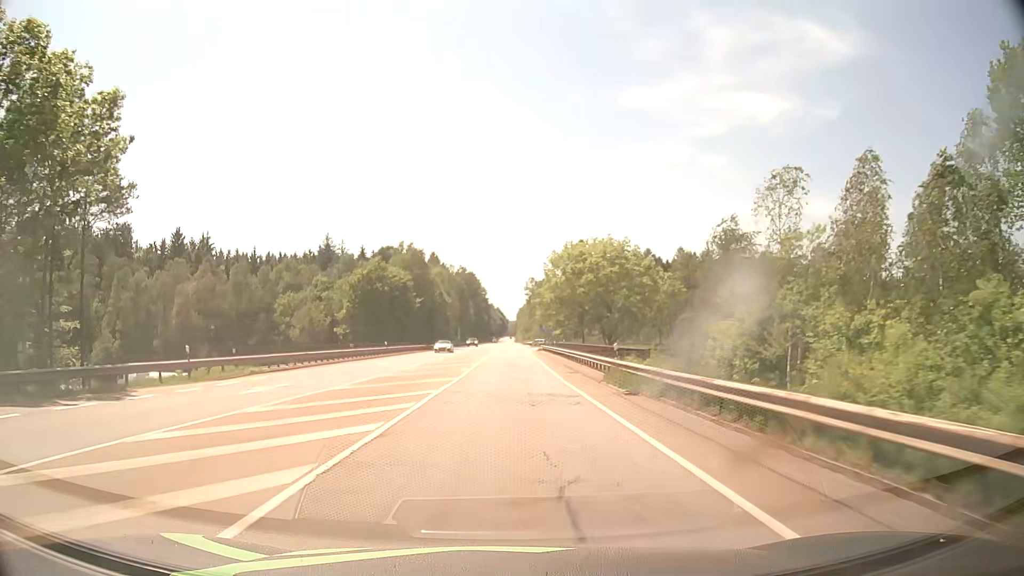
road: secondary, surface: asphalt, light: Day
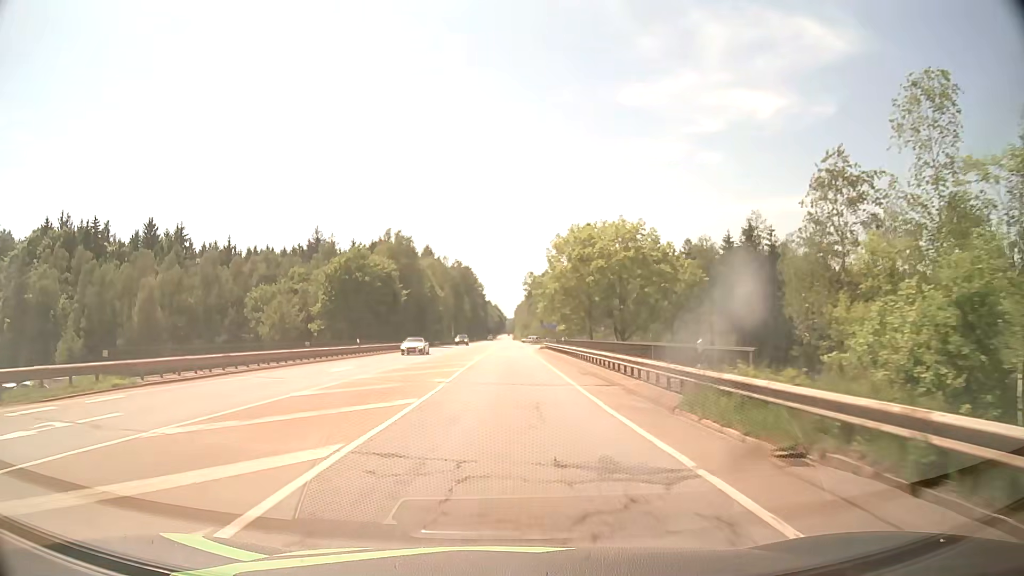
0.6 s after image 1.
(0.0, +10.7) m; 0°
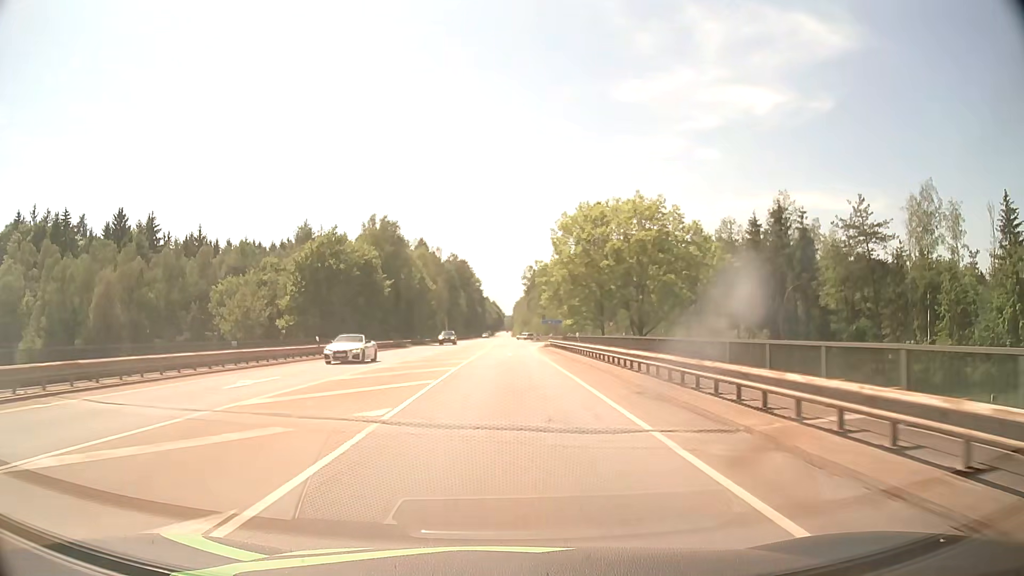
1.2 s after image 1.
(0.0, +10.7) m; 0°
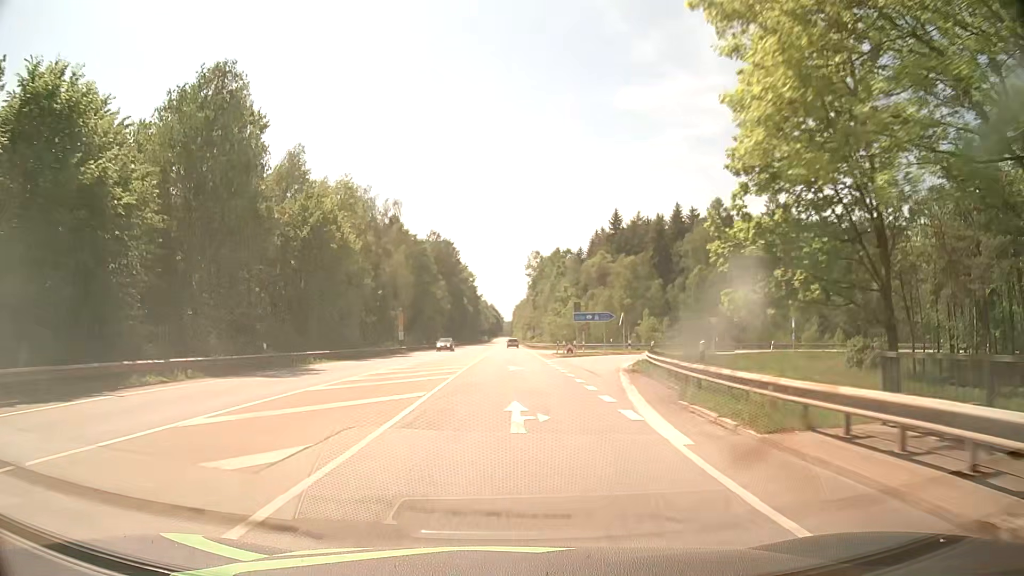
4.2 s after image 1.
(+0.1, +53.6) m; 0°
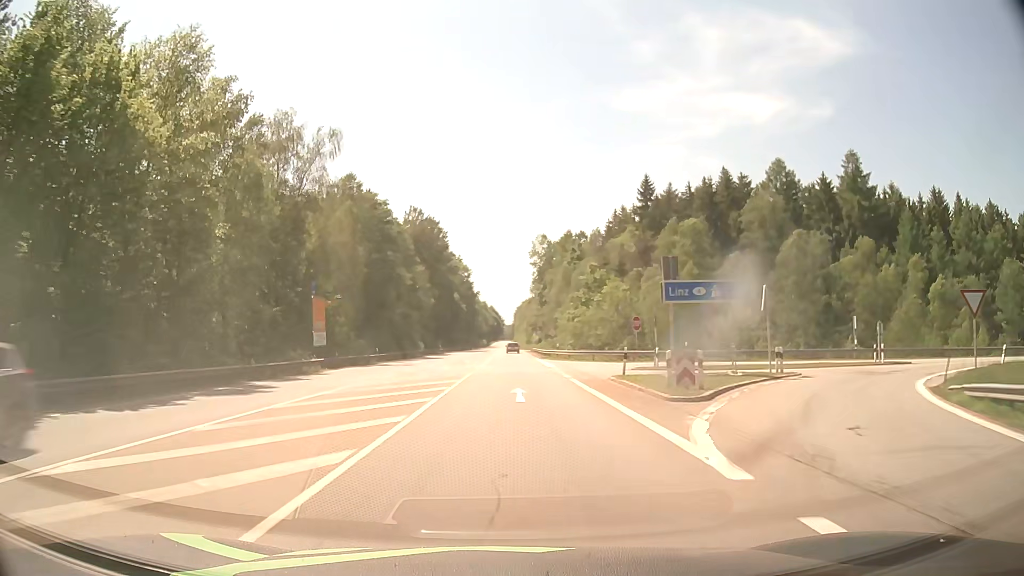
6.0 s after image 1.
(+0.1, +32.2) m; 0°
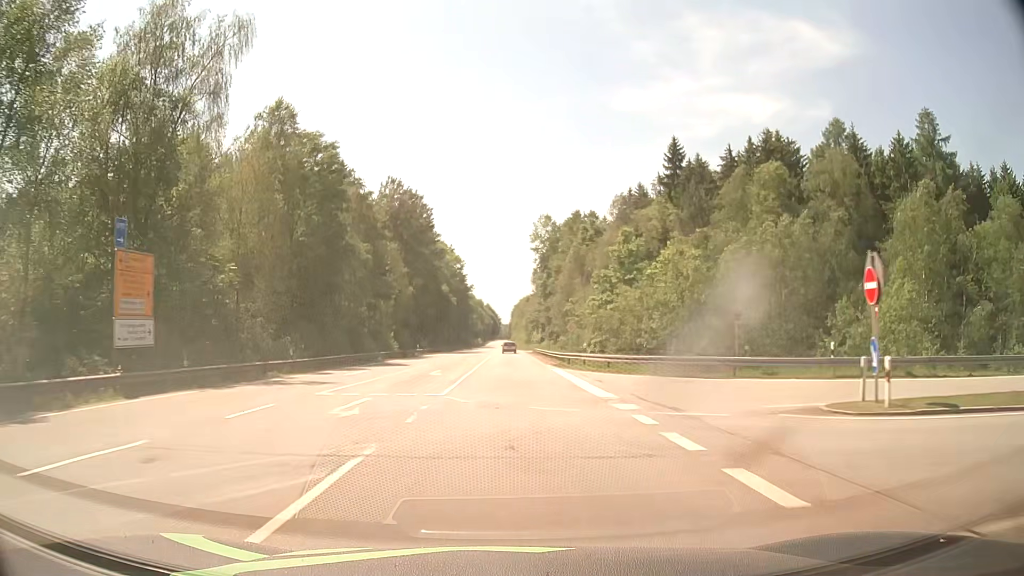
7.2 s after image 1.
(0.0, +21.5) m; 0°
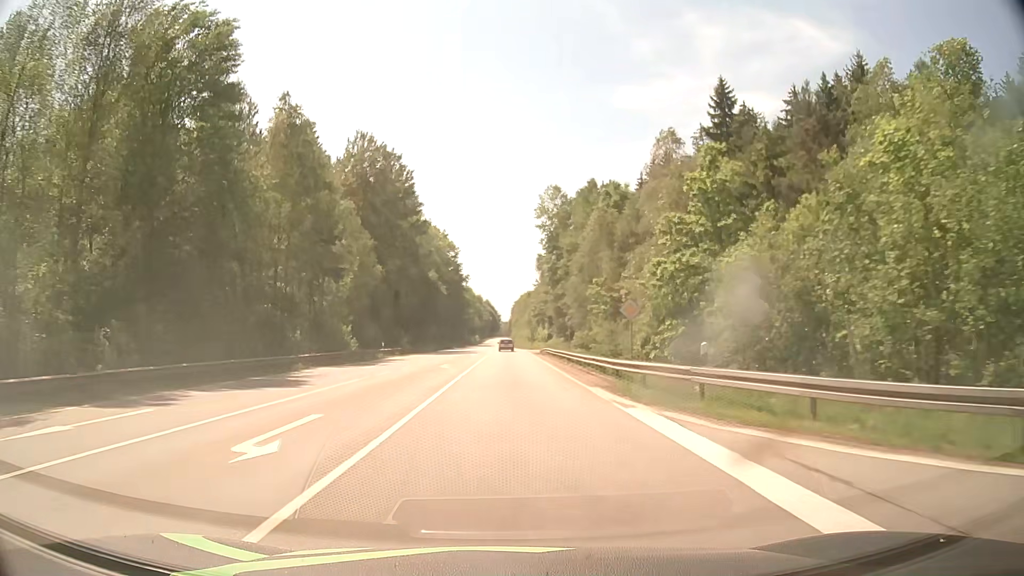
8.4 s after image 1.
(+0.1, +21.5) m; 0°
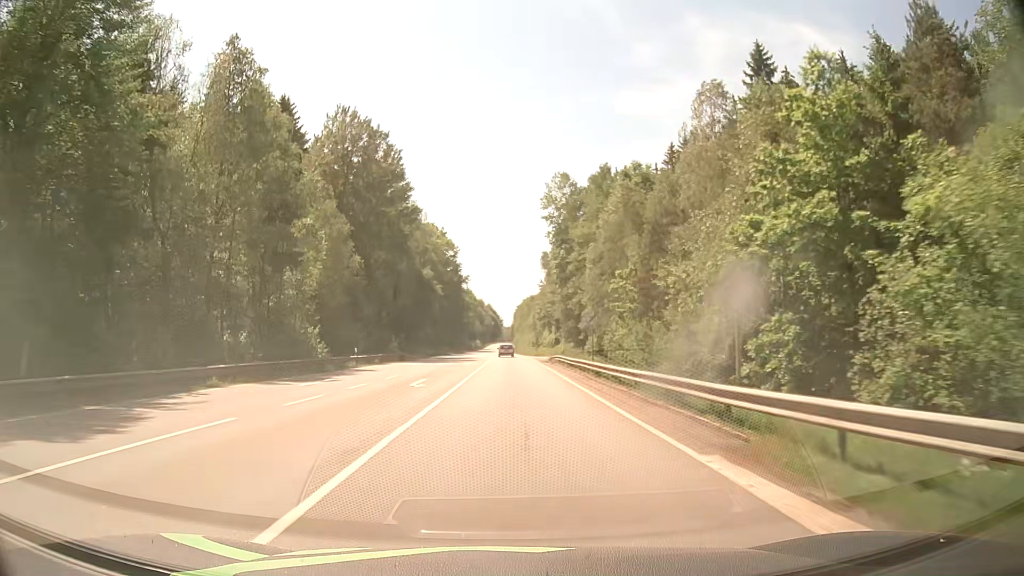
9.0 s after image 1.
(0.0, +10.8) m; 0°
(0, +10) (0, +20) (0, +30) (0, +40) (0, +50) (0, +60) (-1, +70) (-1, +80) (-1, +90) (-1, +100) m
